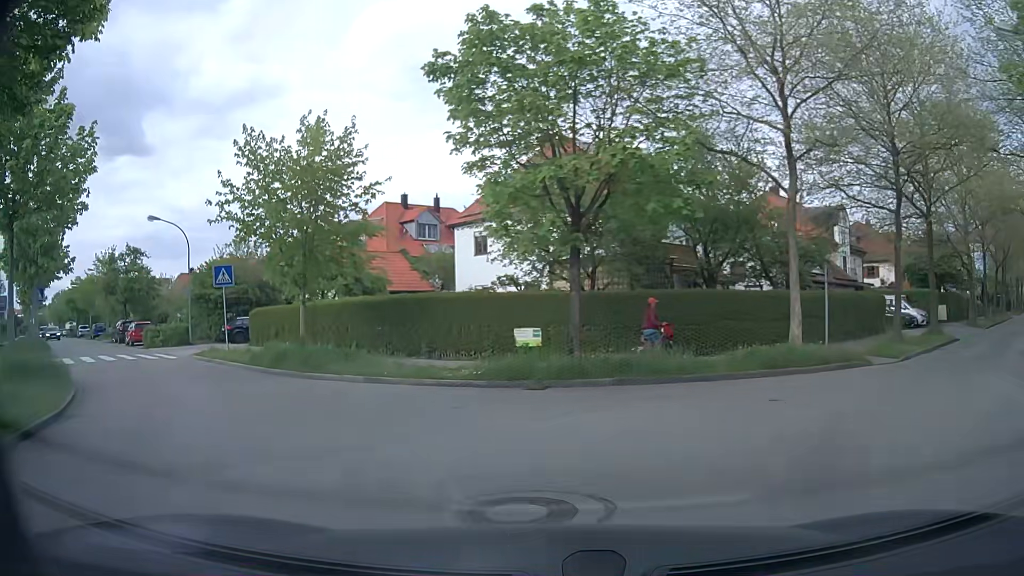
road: residential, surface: asphalt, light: Day
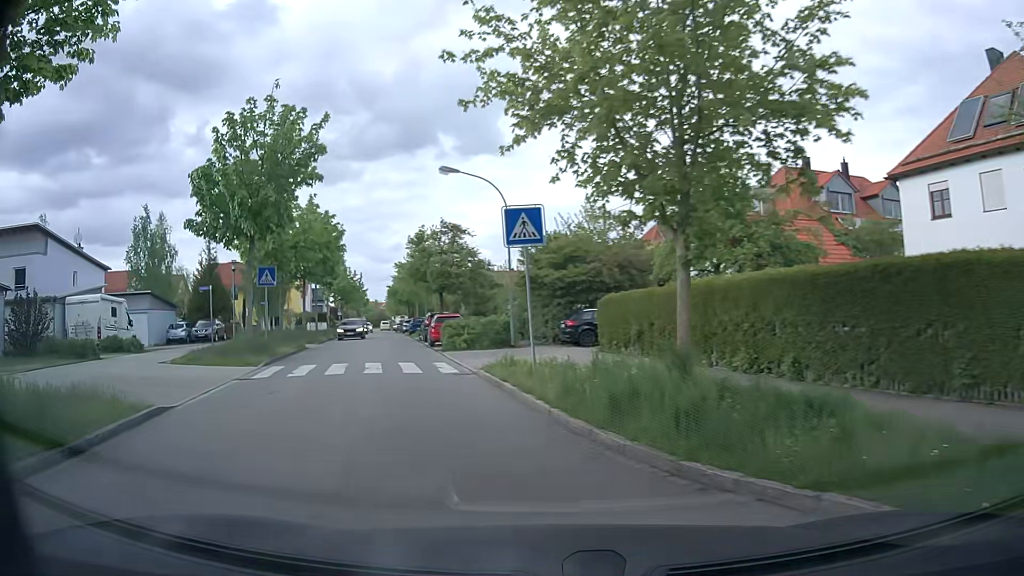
(-3.2, +11.8) m; -31°
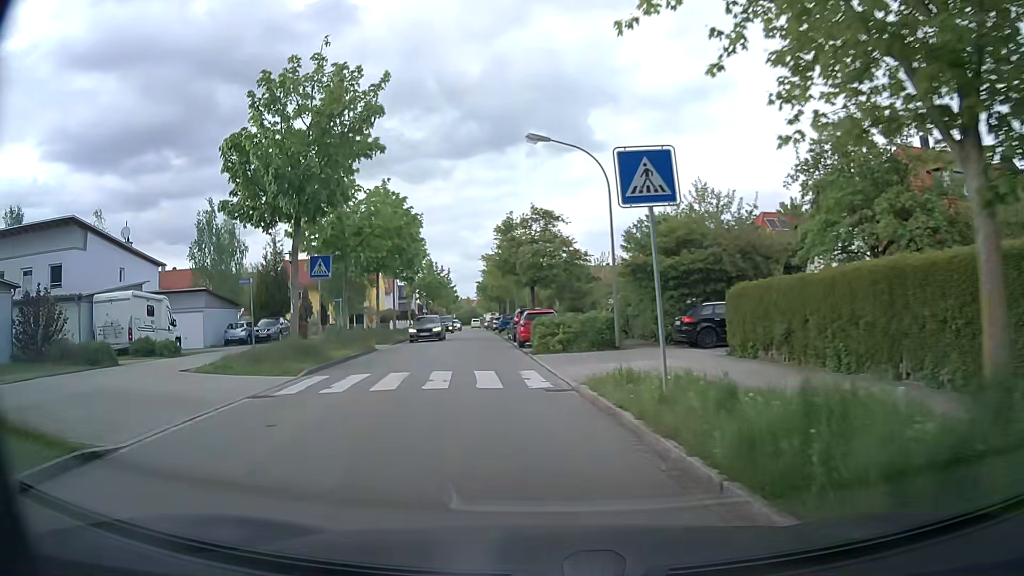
(-0.4, +4.5) m; -10°
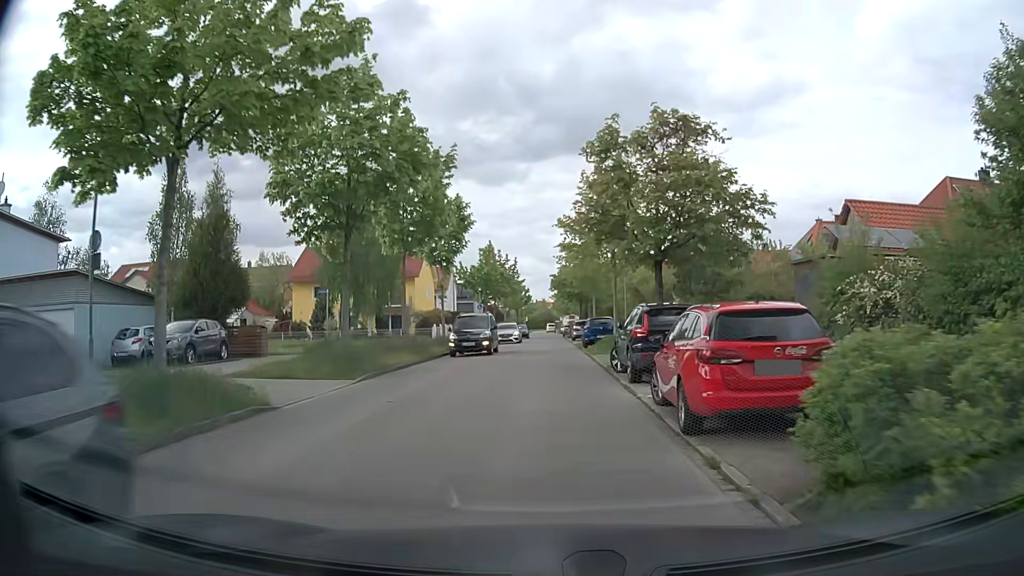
(-1.2, +19.4) m; -5°
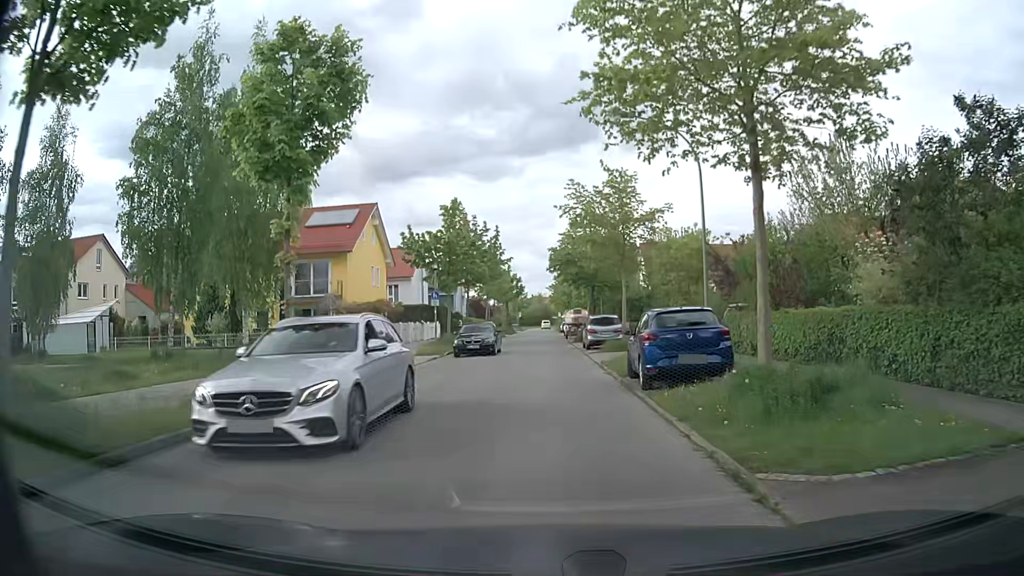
(0.0, +20.6) m; 0°
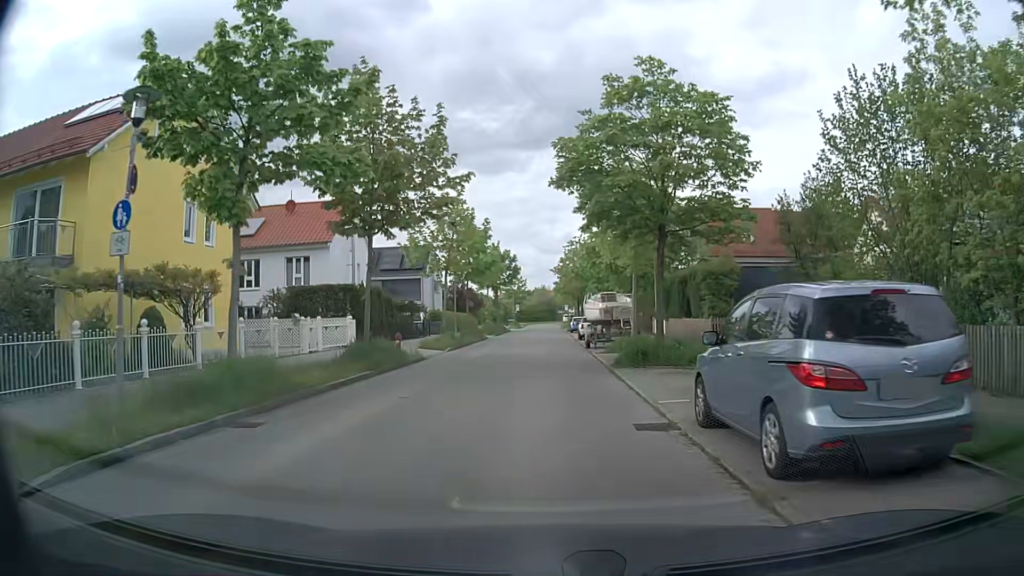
(0.0, +26.1) m; -1°
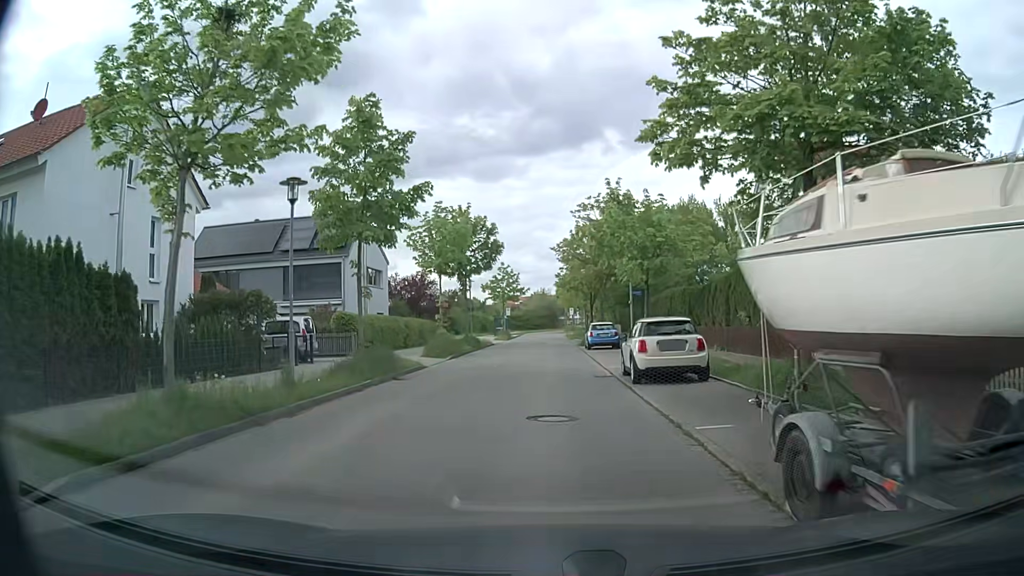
(+0.1, +25.6) m; 0°
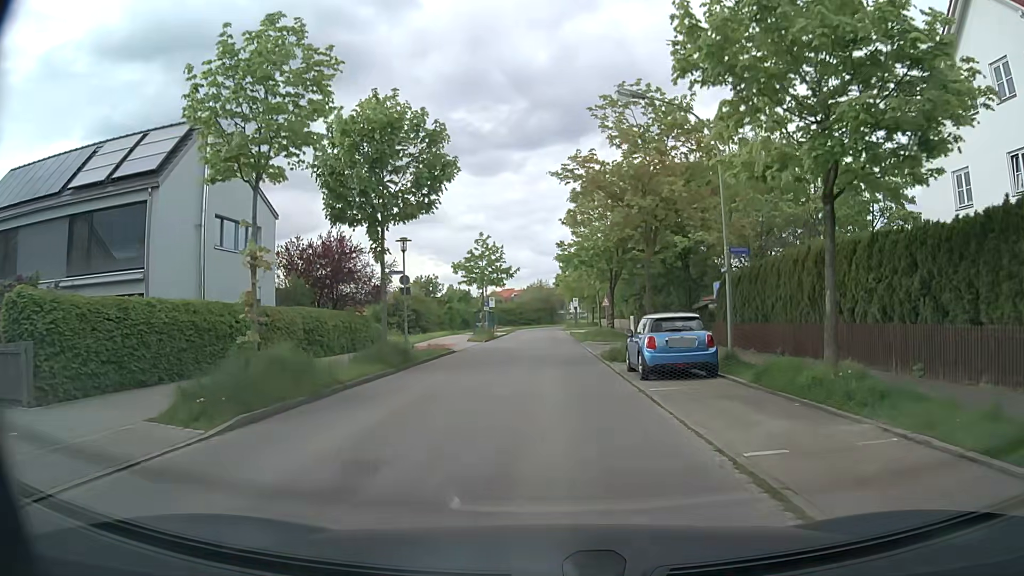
(+0.2, +21.1) m; +1°
